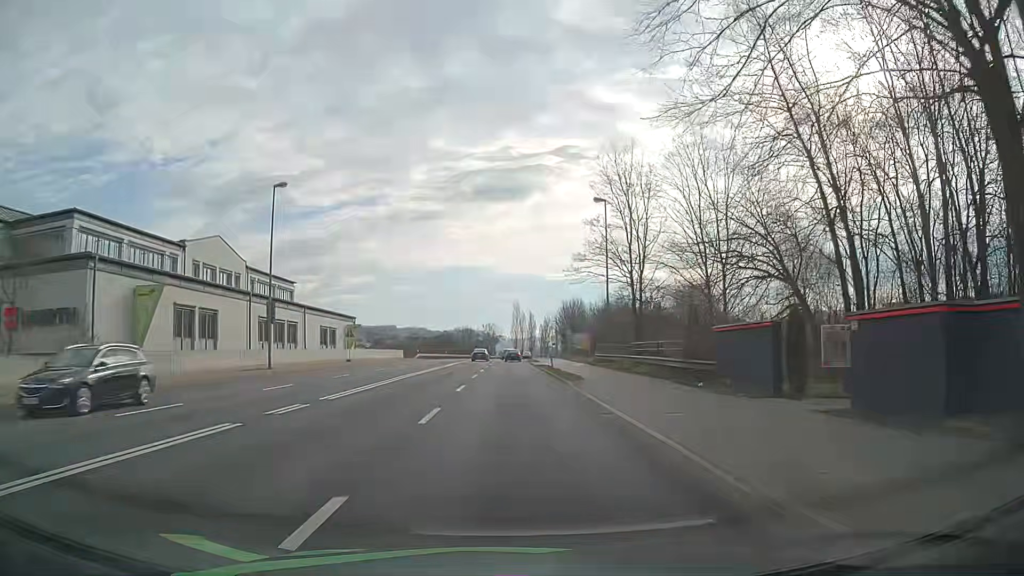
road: primary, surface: asphalt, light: Day
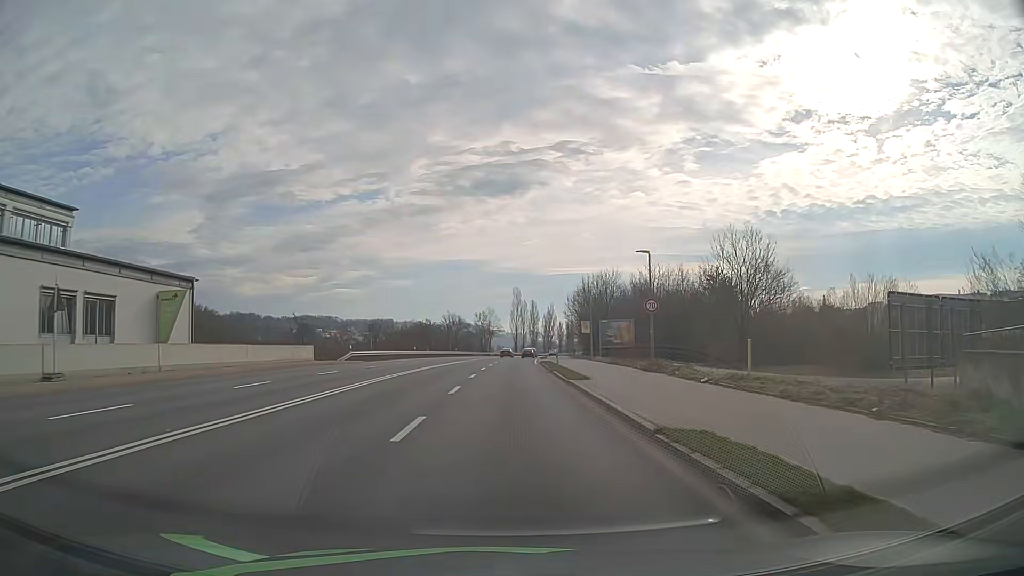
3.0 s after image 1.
(0.0, +38.7) m; 0°
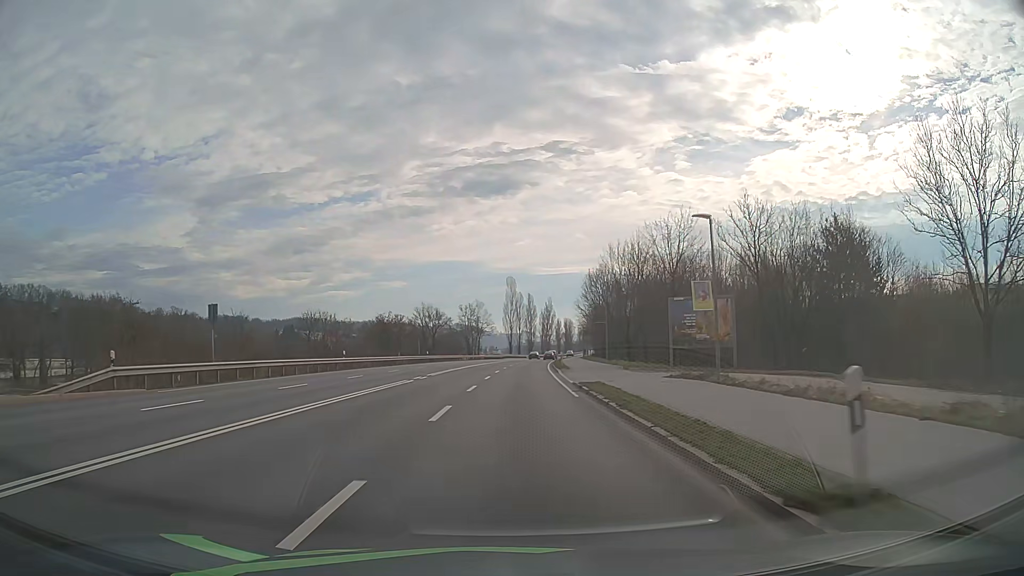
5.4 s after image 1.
(+0.2, +33.0) m; +1°
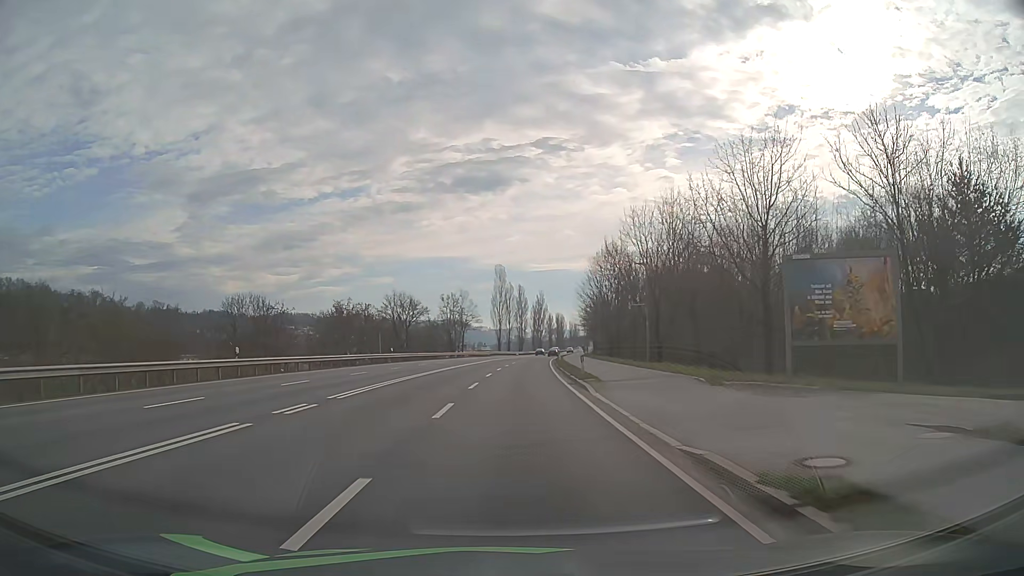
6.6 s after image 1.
(+0.2, +18.0) m; +1°
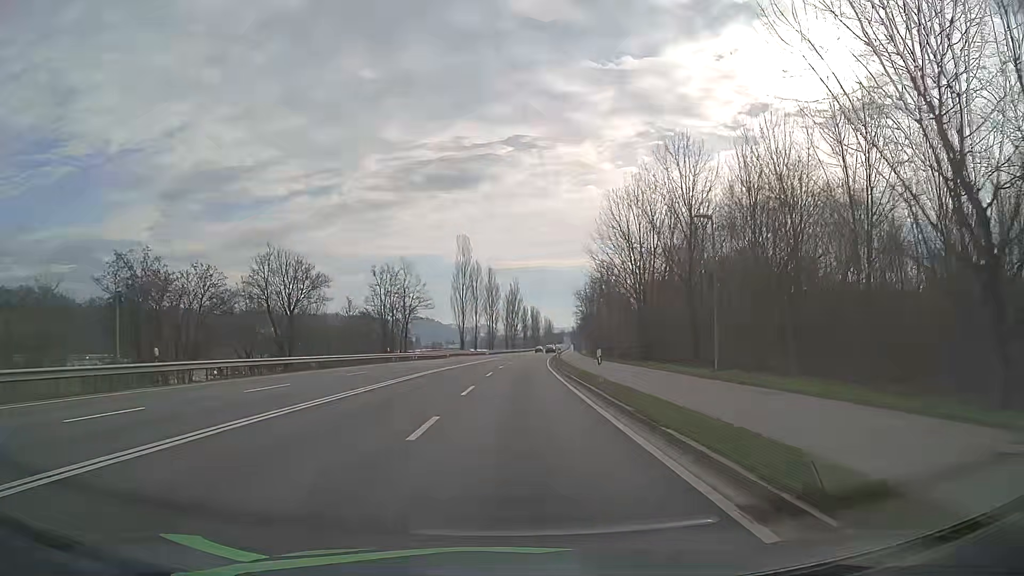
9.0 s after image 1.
(+0.7, +39.2) m; +2°
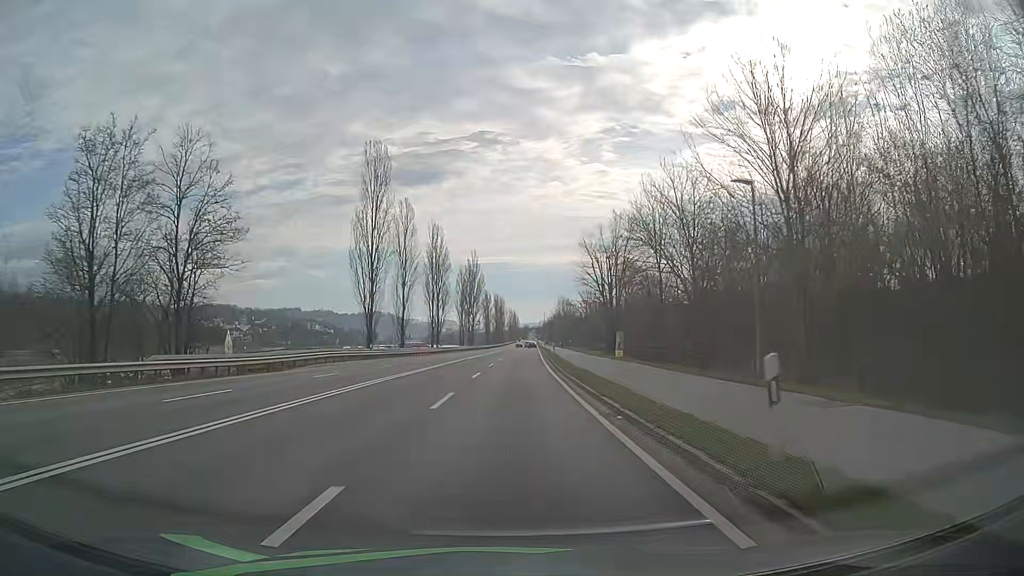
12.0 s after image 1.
(+1.6, +52.7) m; +3°
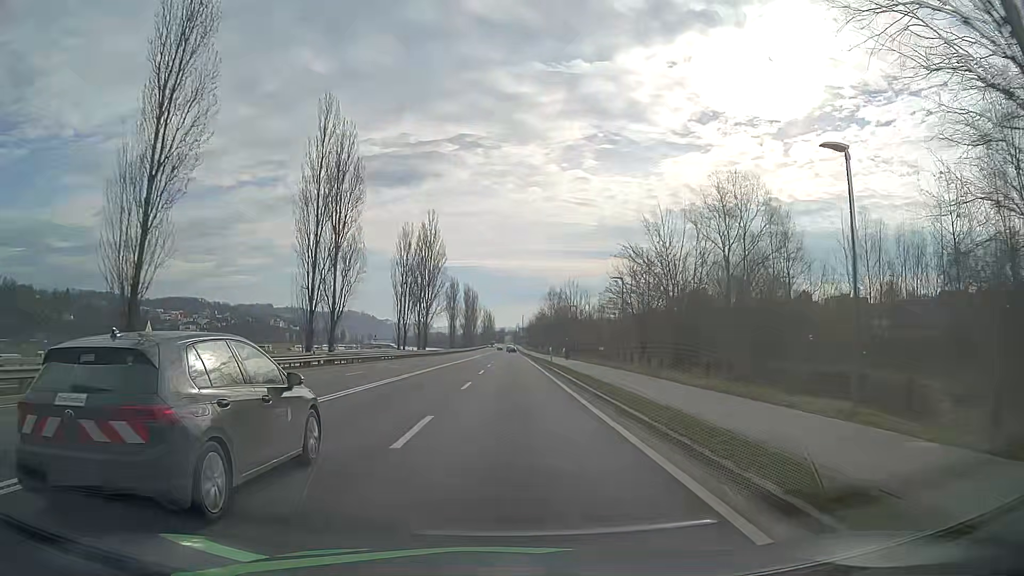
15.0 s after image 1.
(+1.2, +53.3) m; +2°
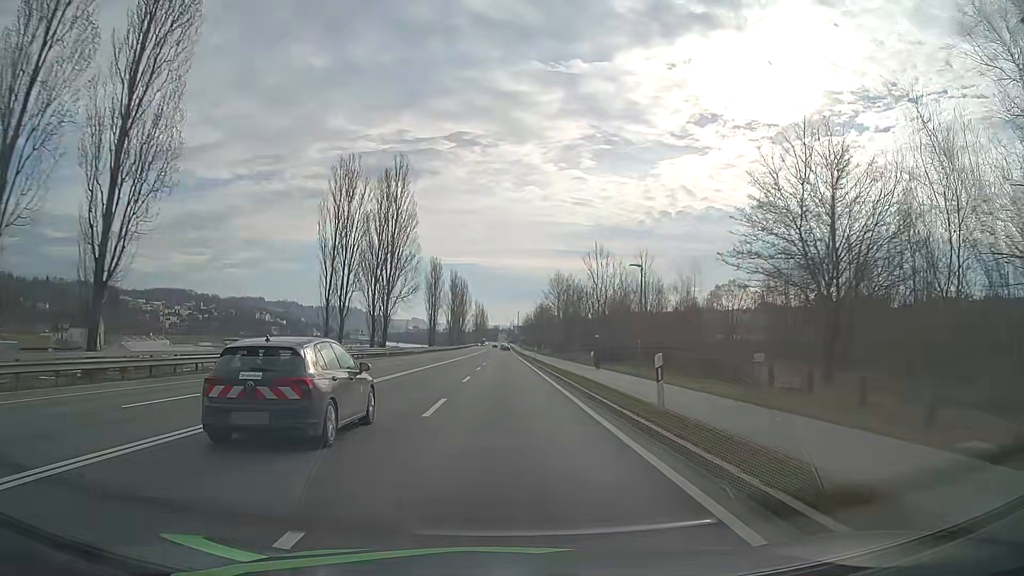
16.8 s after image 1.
(+0.3, +32.1) m; +1°
(0, +10) (0, +20) (0, +30) (0, +40) (0, +50) (0, +60) (0, +70) (0, +80) (0, +90) (0, +100) m
